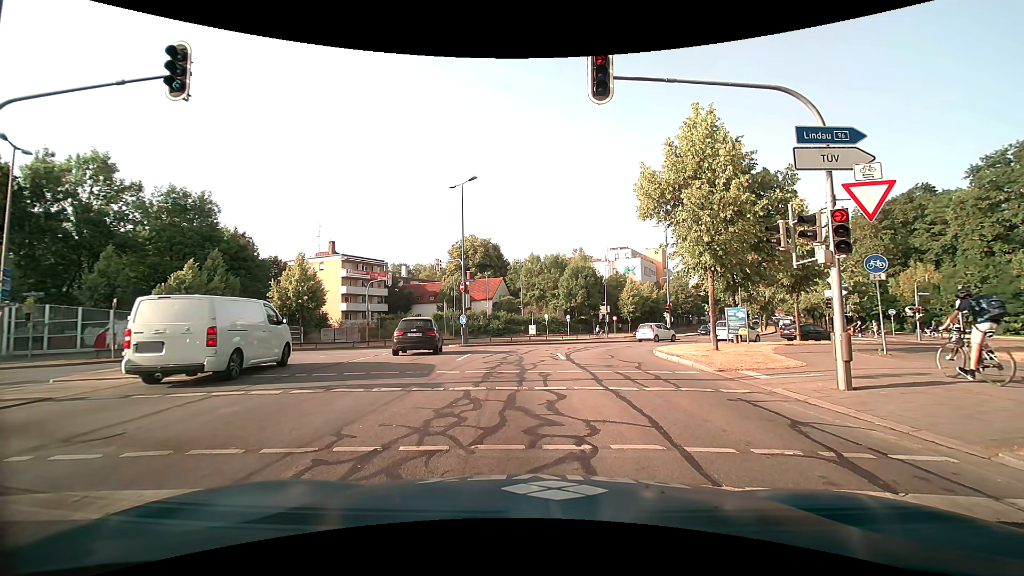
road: secondary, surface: asphalt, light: Day
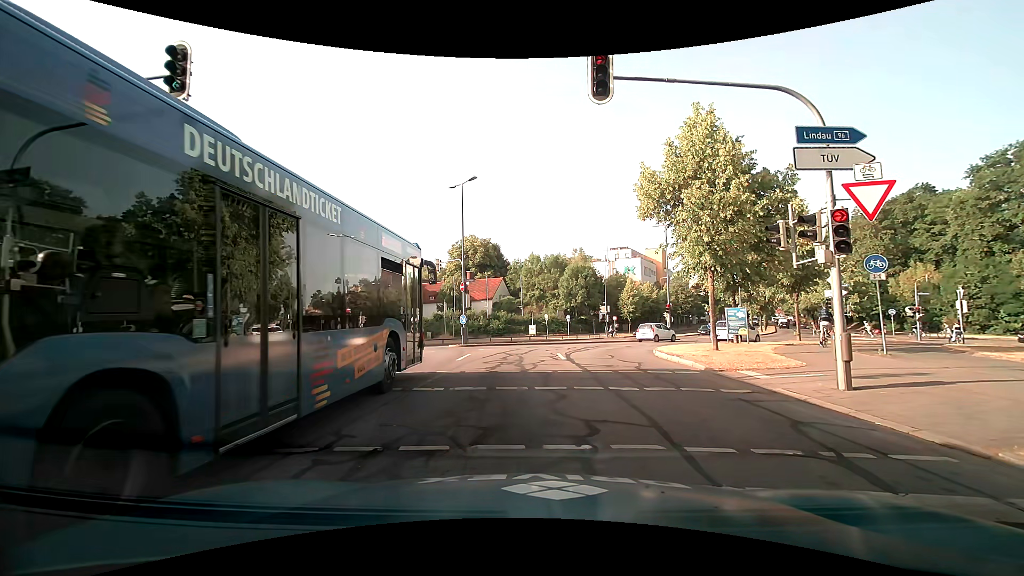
(0.0, 0.0) m; 0°
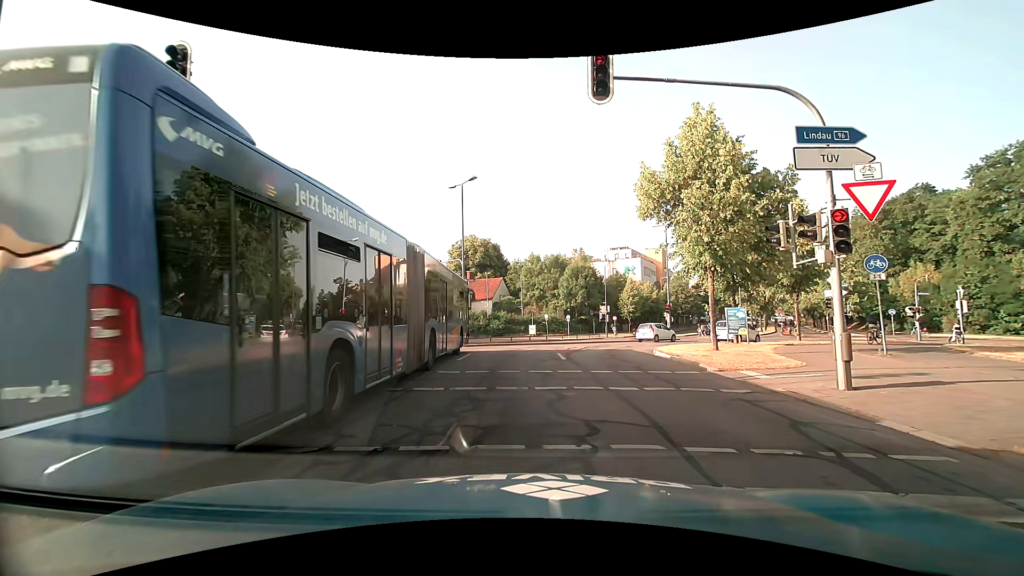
(0.0, 0.0) m; 0°
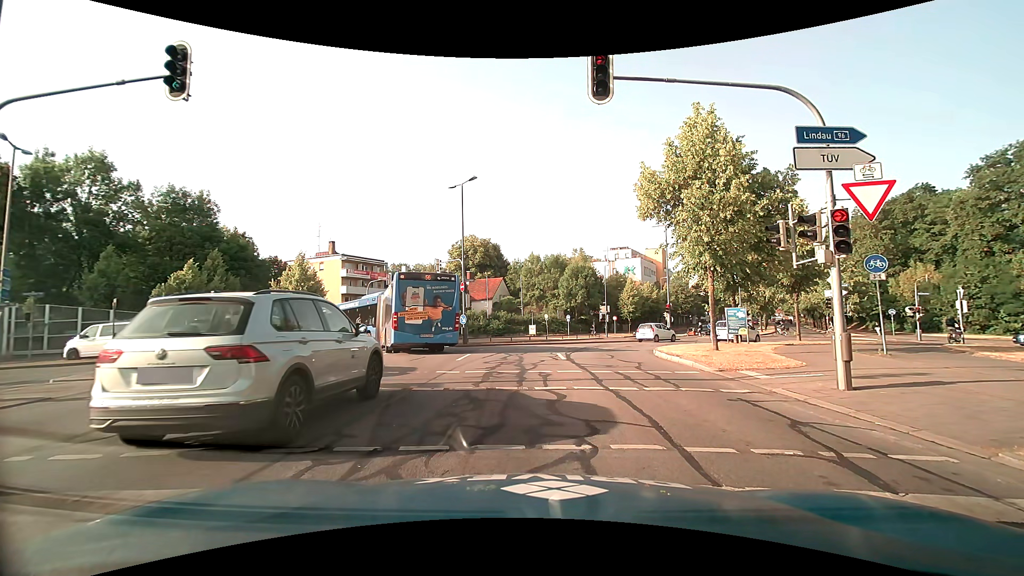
(0.0, 0.0) m; 0°
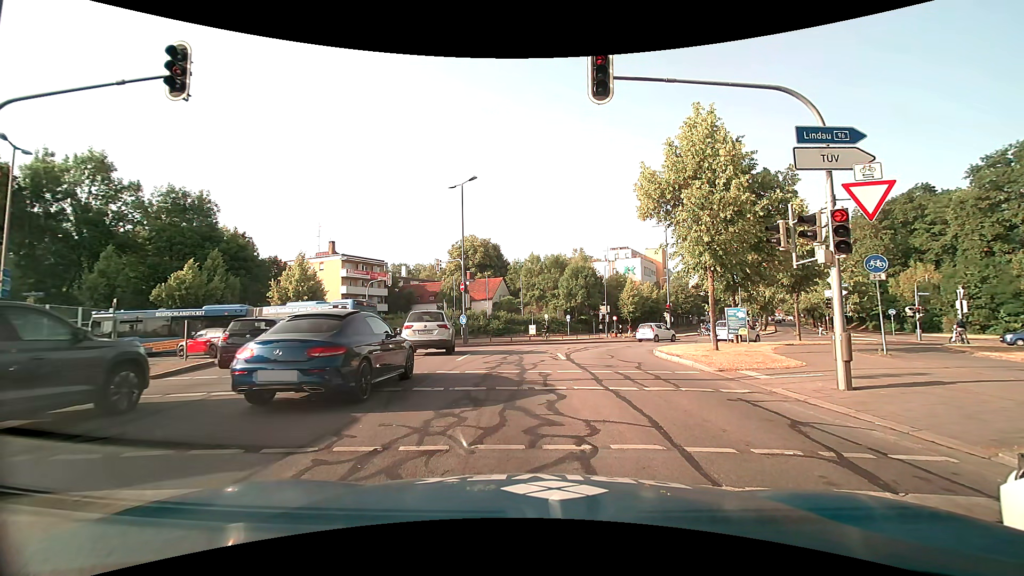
(0.0, 0.0) m; 0°
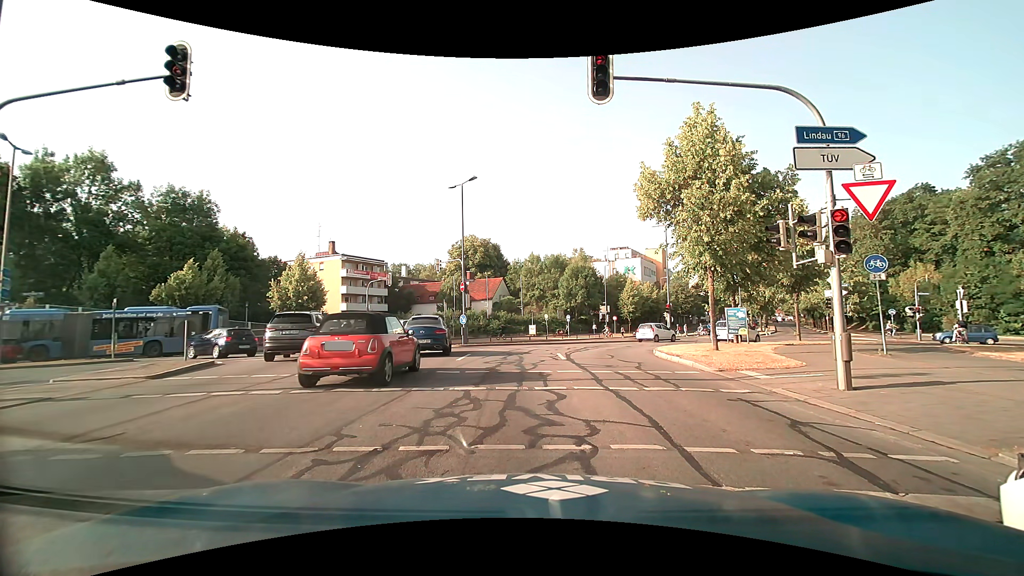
(0.0, 0.0) m; 0°
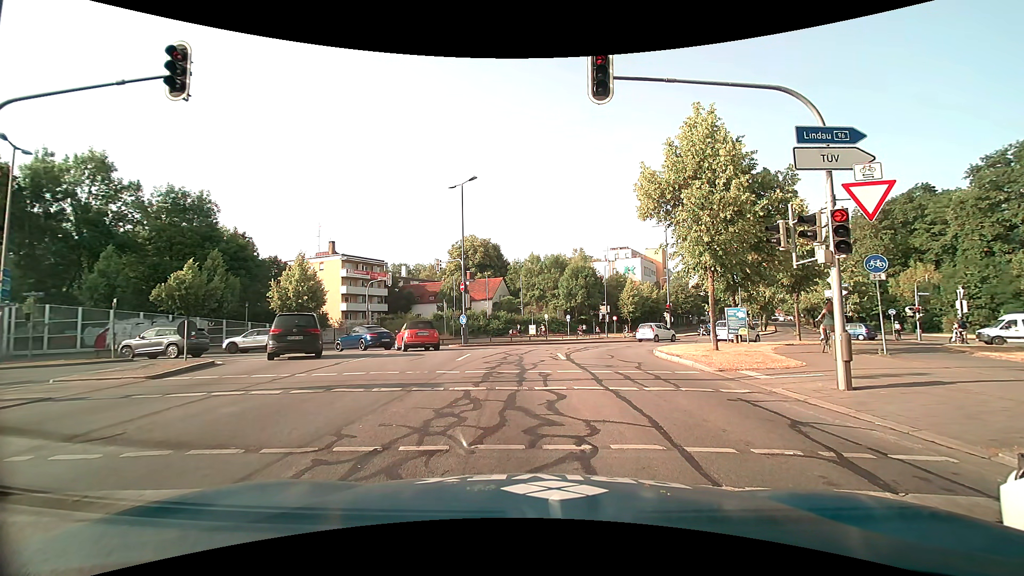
(0.0, 0.0) m; 0°
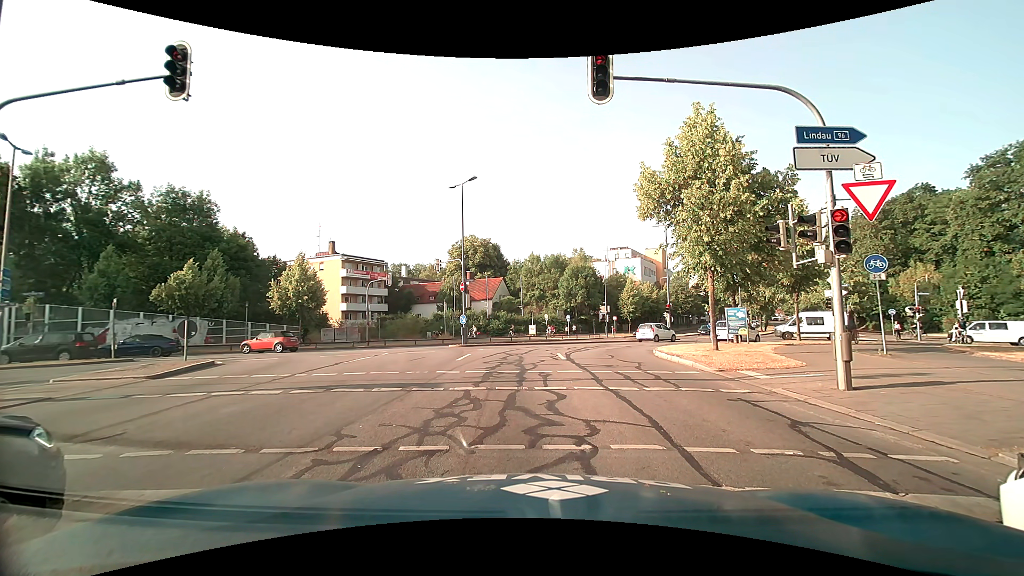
(0.0, 0.0) m; 0°
(-1, +10) (-2, +20) (0, +30) (+6, +37) (+13, +44) (+20, +52) (+26, +60) (+31, +68) (+36, +77) (+40, +86) m
